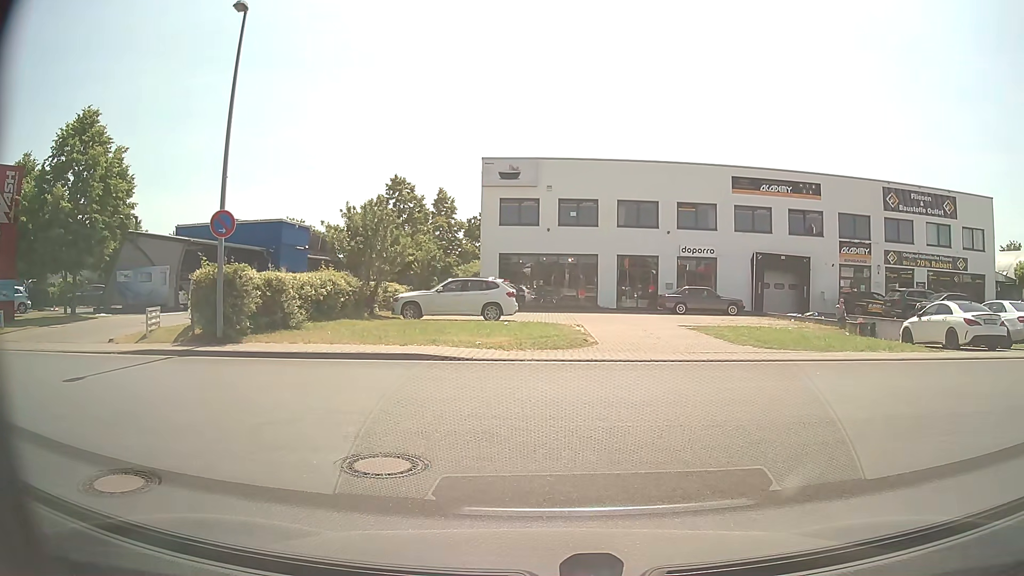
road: service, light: Day
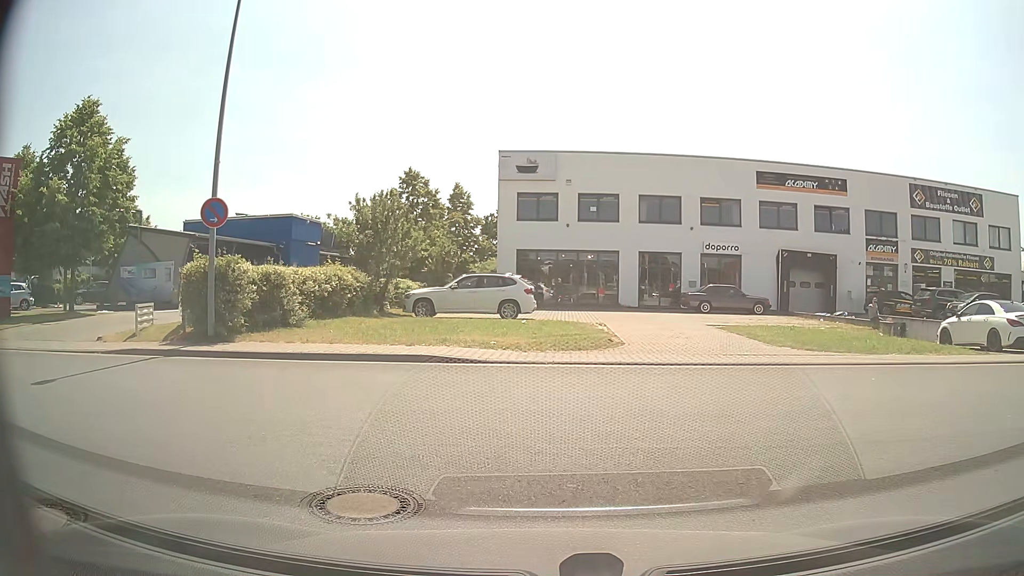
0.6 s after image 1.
(0.0, +1.4) m; -2°
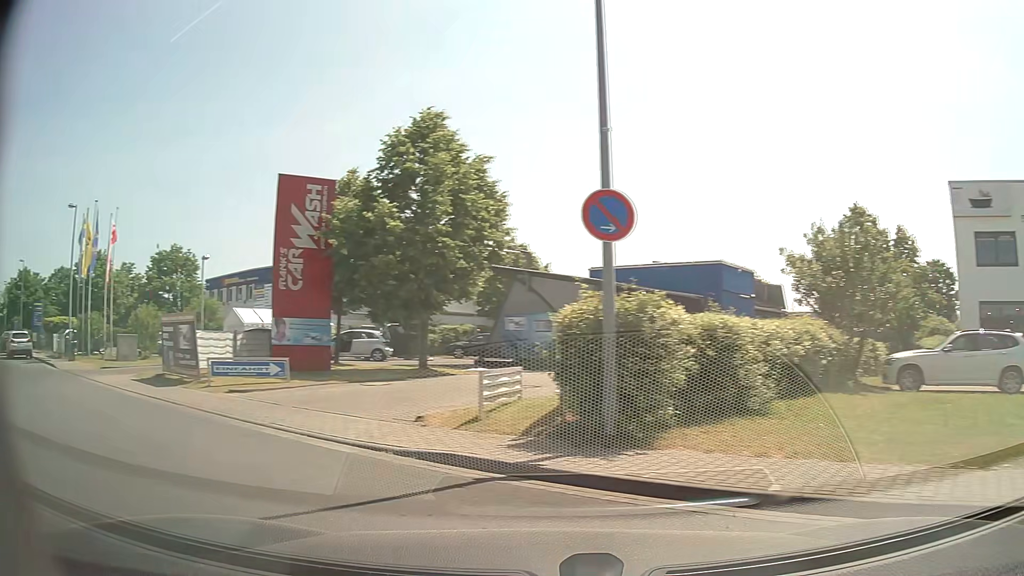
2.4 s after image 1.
(-1.7, +6.2) m; -37°
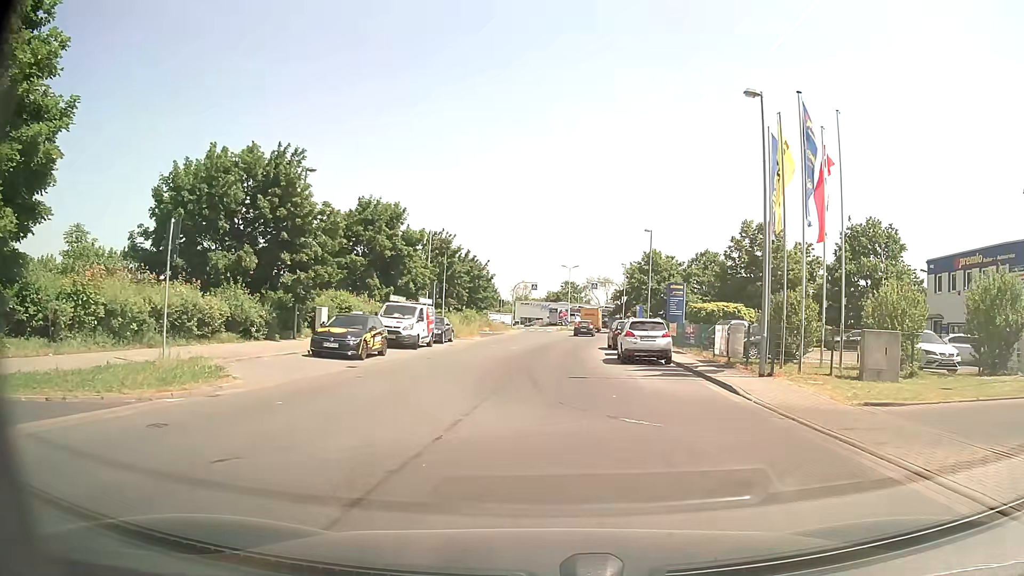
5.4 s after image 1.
(-10.8, +12.6) m; -56°
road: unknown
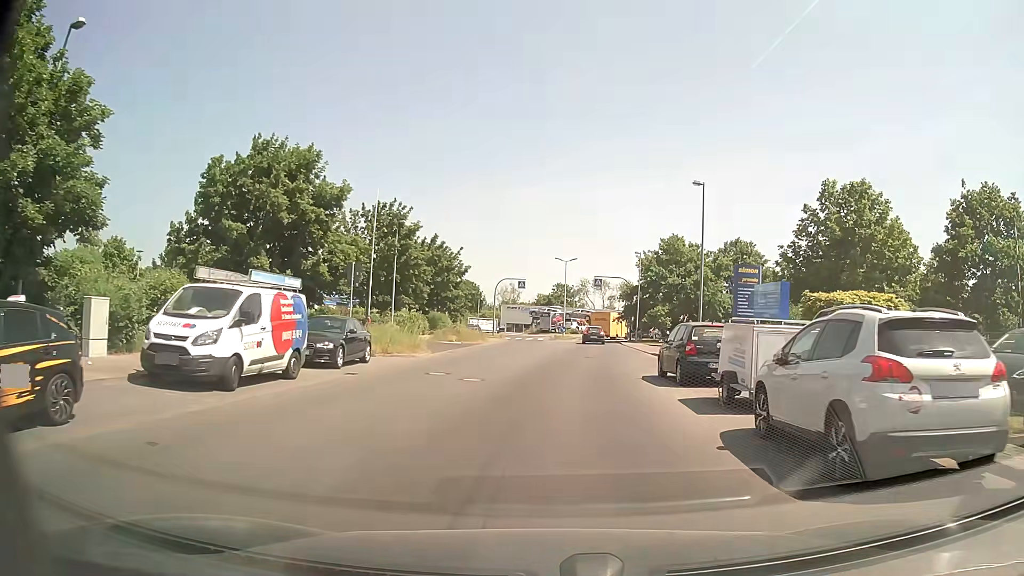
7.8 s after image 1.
(+0.1, +17.5) m; +1°
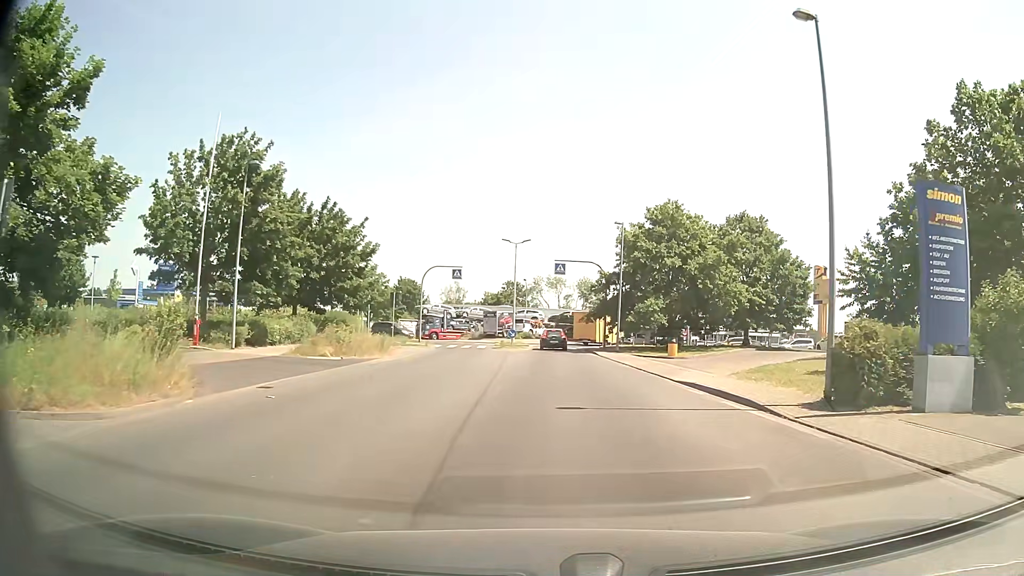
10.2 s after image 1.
(+0.5, +17.2) m; +4°
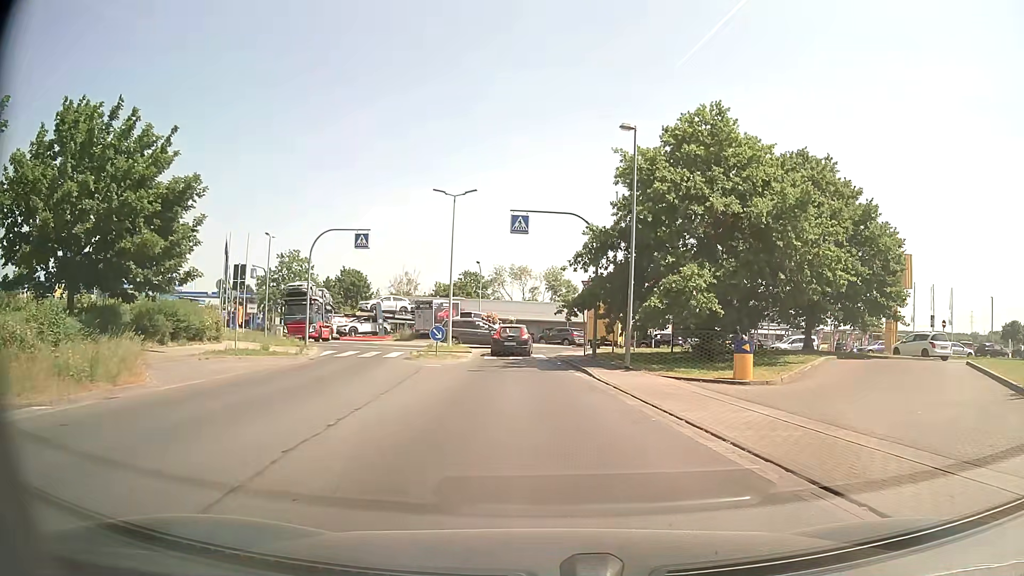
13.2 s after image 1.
(+0.7, +18.4) m; +3°
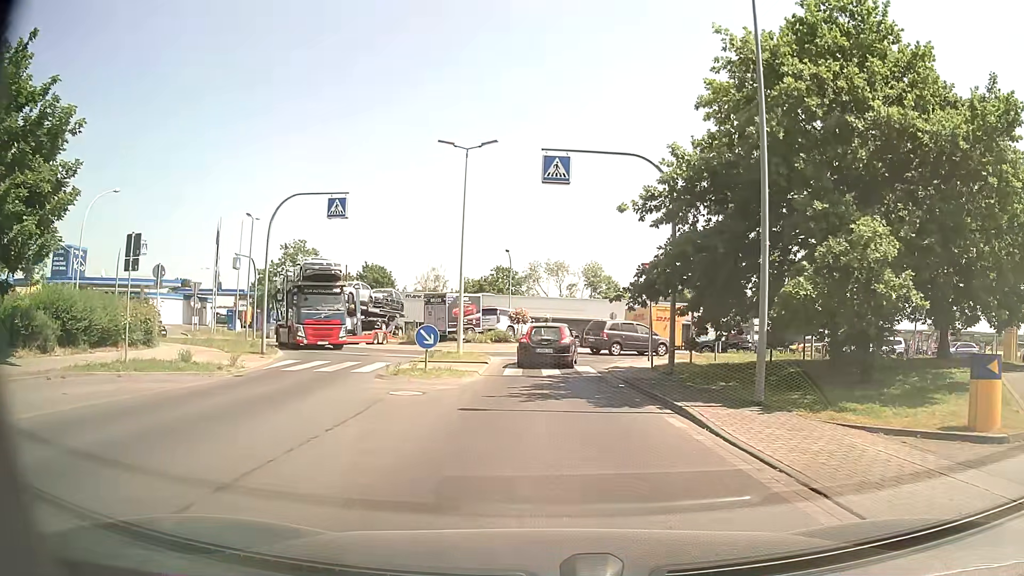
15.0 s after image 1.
(-0.3, +9.5) m; -3°
